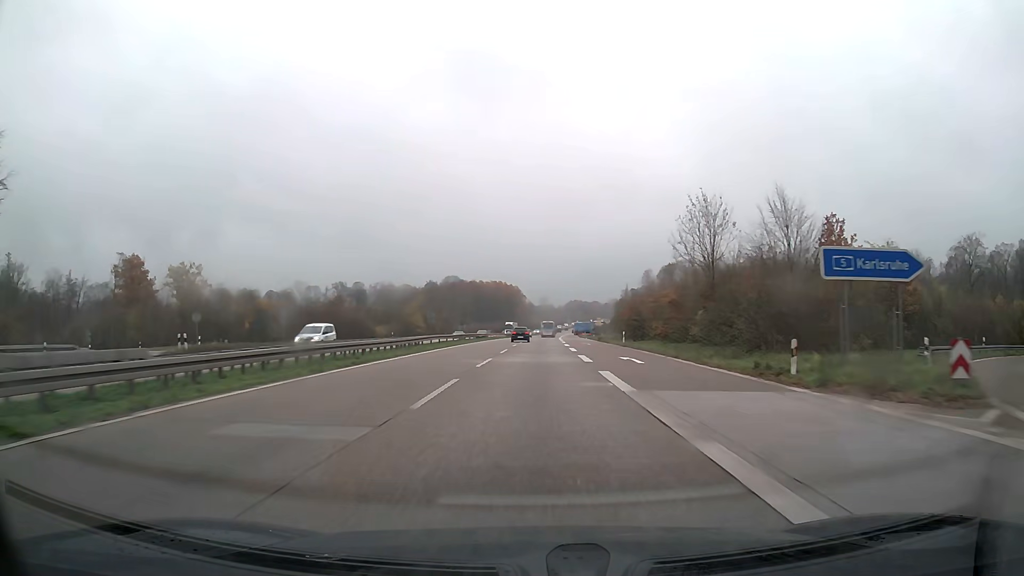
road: trunk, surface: asphalt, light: Day
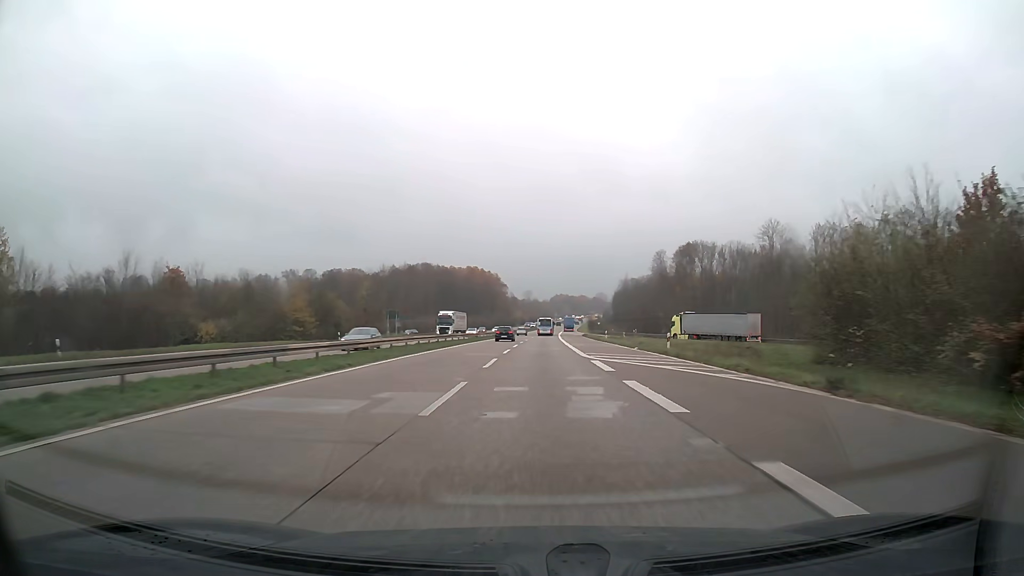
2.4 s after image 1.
(+0.7, +61.6) m; +1°
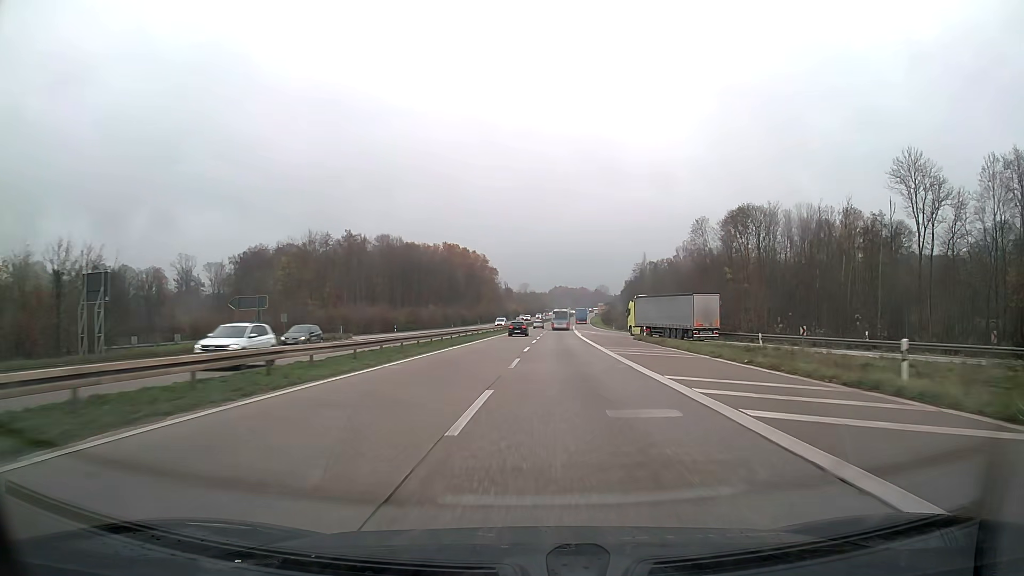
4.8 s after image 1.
(+0.2, +62.7) m; 0°
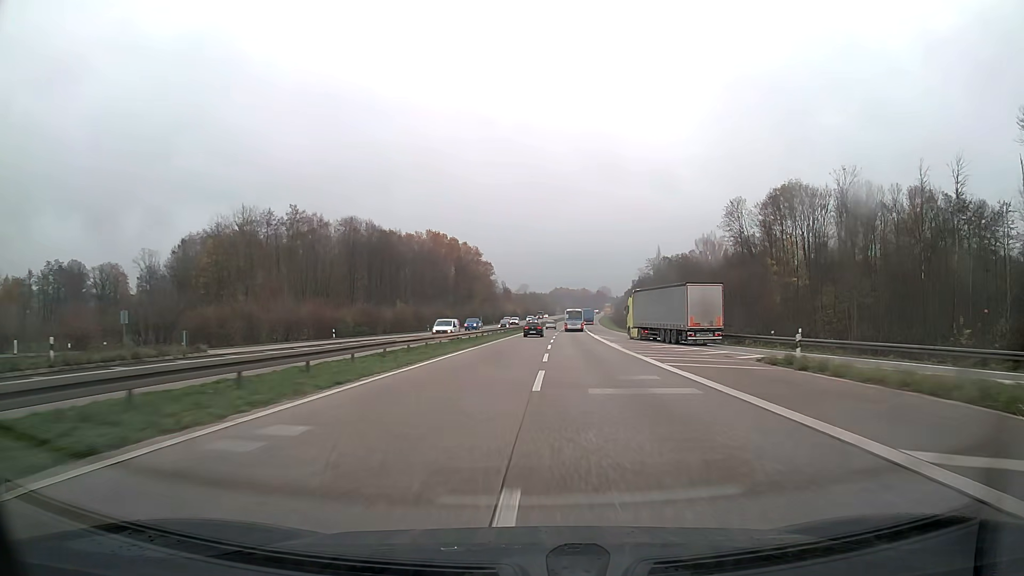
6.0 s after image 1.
(0.0, +31.8) m; 0°
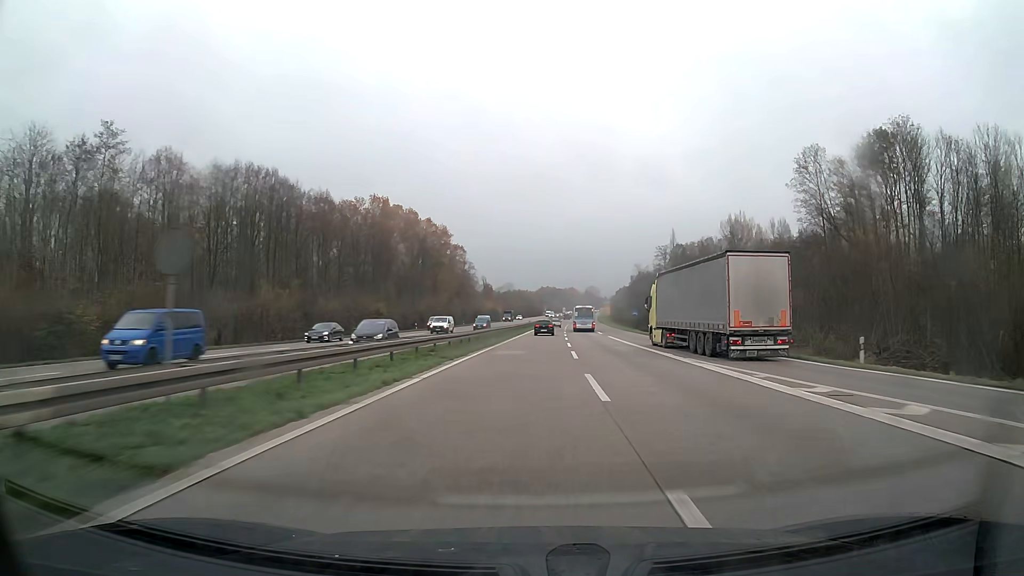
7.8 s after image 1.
(+0.5, +48.1) m; +1°
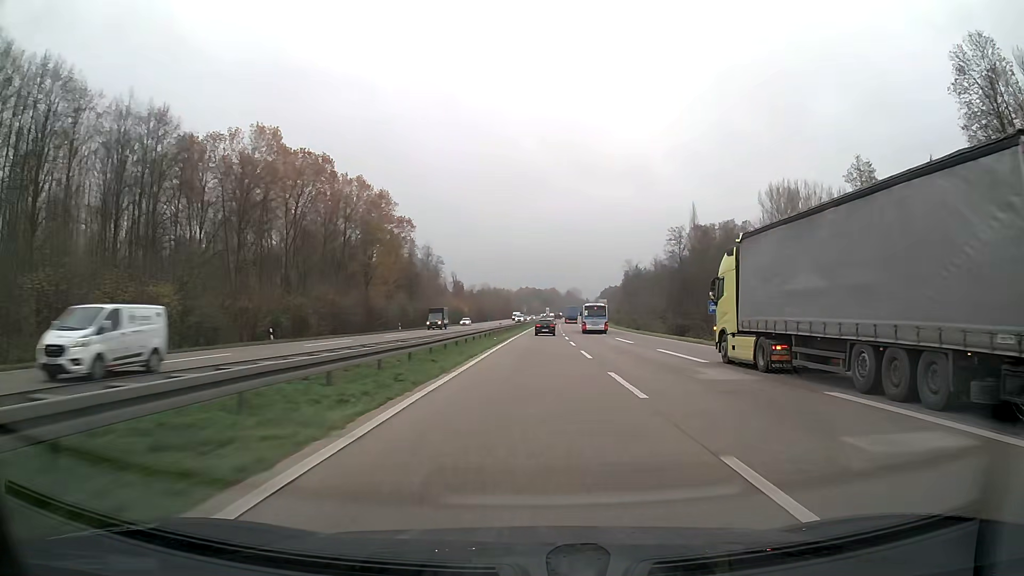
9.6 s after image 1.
(+0.7, +48.4) m; +2°
(0, +10) (0, +20) (0, +30) (0, +40) (+1, +50) (+1, +60) (+1, +70) (+1, +80) (+2, +90) (+2, +100) m
